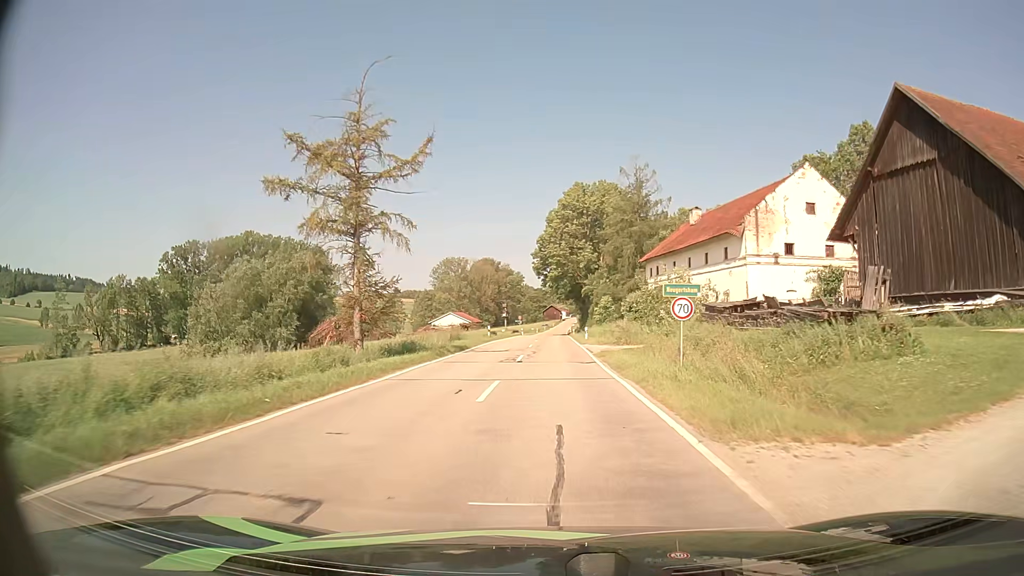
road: tertiary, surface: asphalt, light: Day
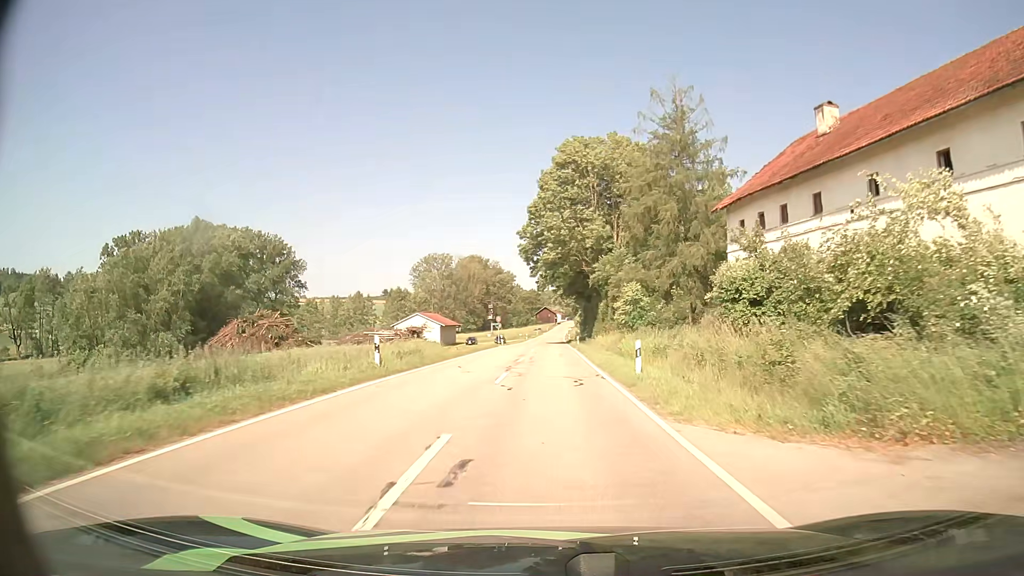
(+0.2, +31.5) m; +1°
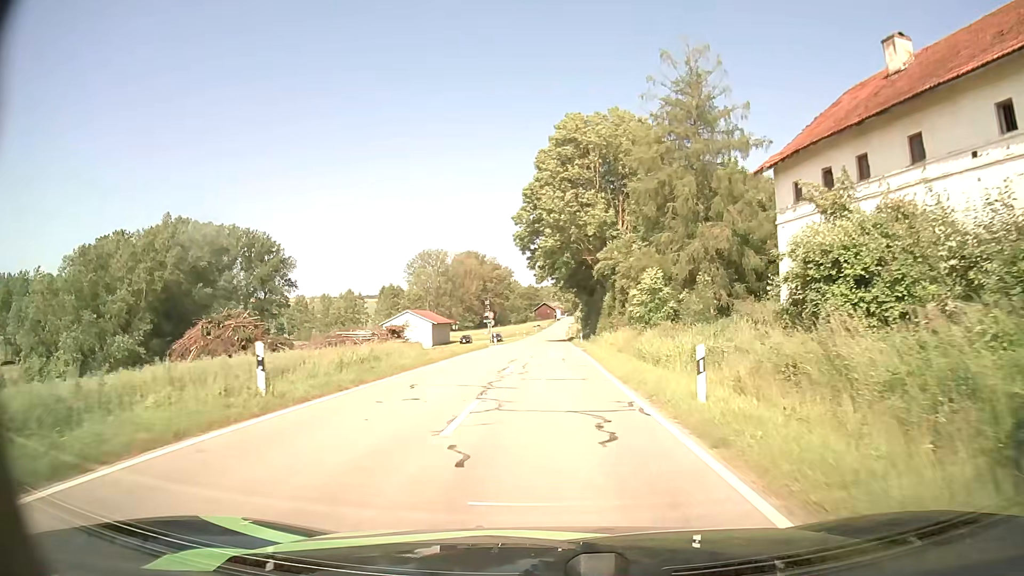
(0.0, +7.8) m; 0°
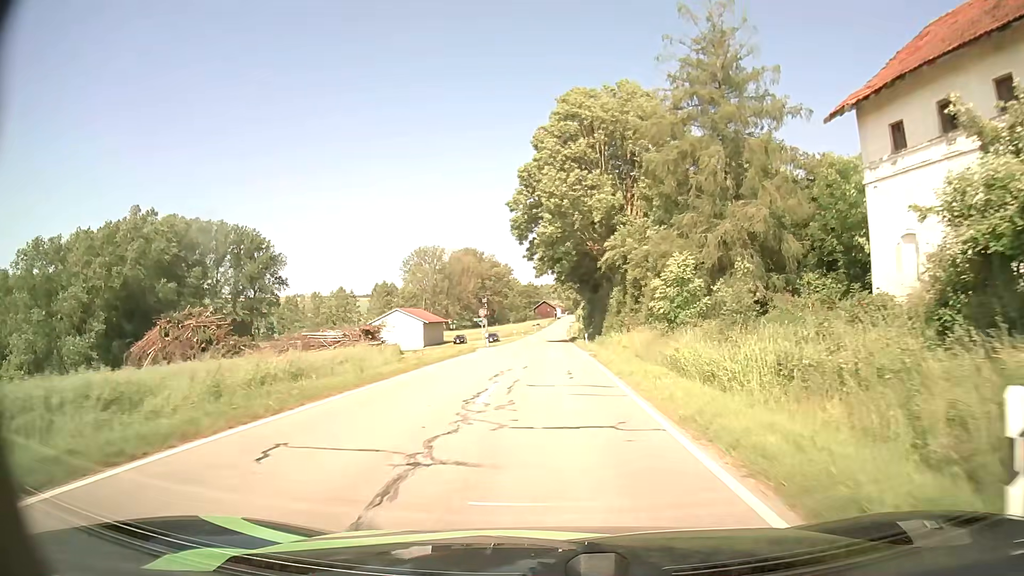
(0.0, +7.8) m; 0°
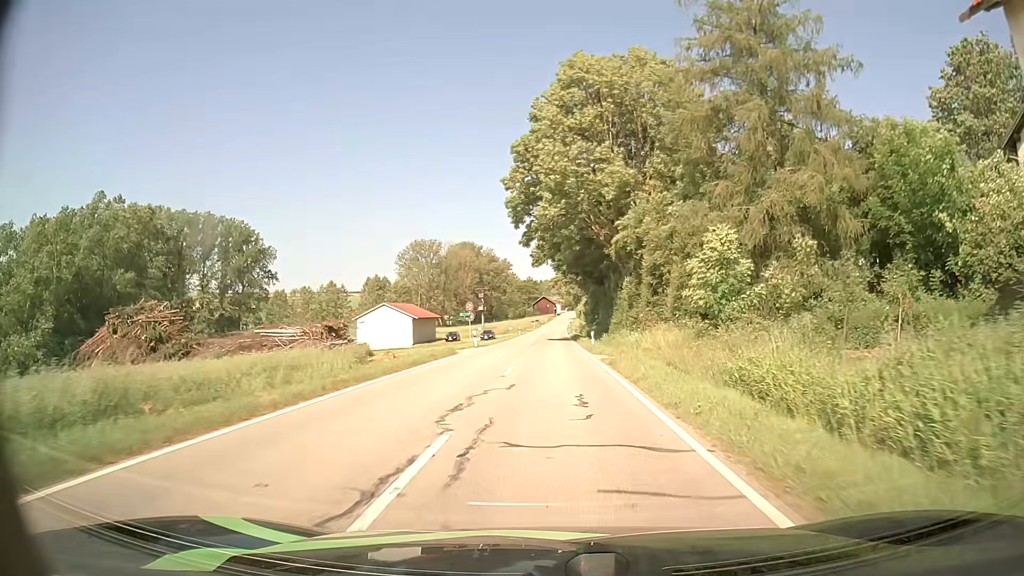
(0.0, +7.8) m; 0°
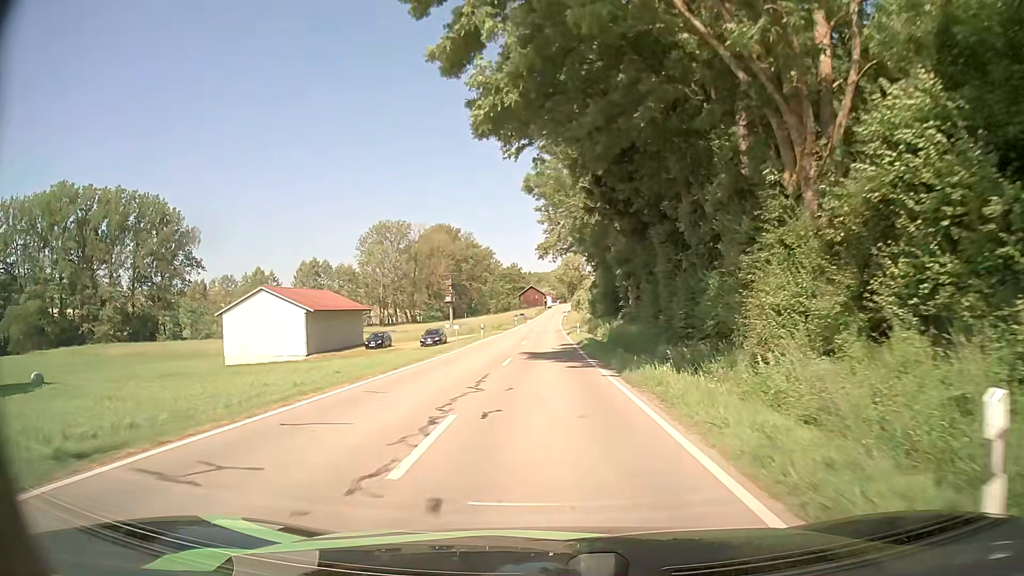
(+0.3, +39.8) m; 0°
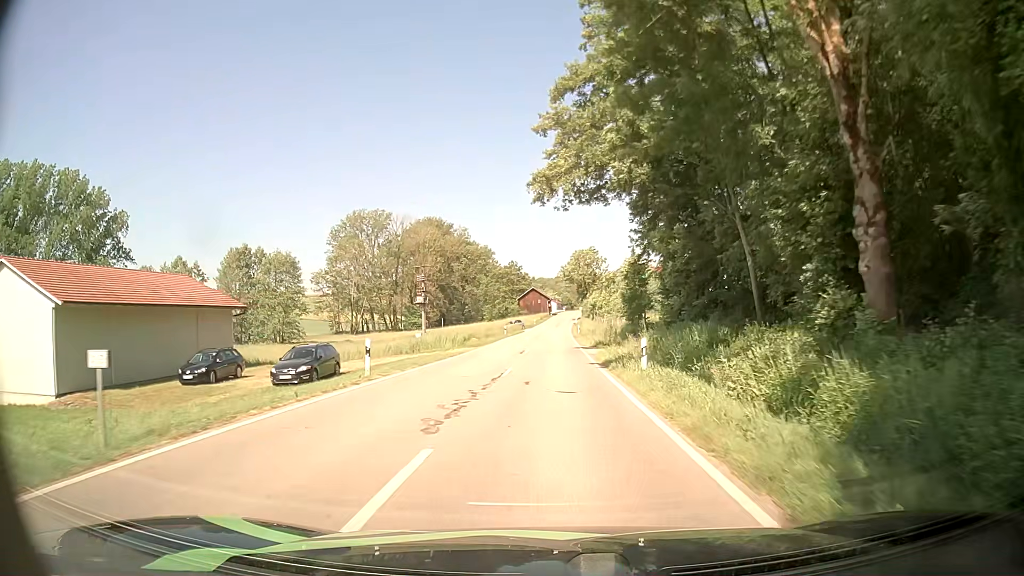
(+0.1, +33.1) m; +1°
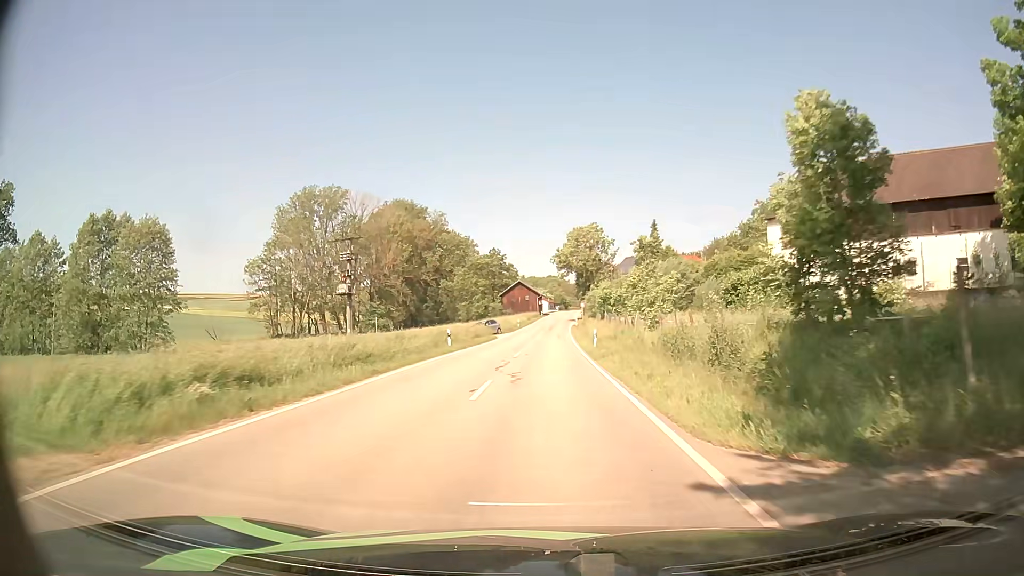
(0.0, +33.7) m; 0°
(0, +10) (0, +20) (0, +30) (0, +40) (0, +50) (0, +60) (+1, +70) (+1, +80) (+1, +90) (+2, +100) m
